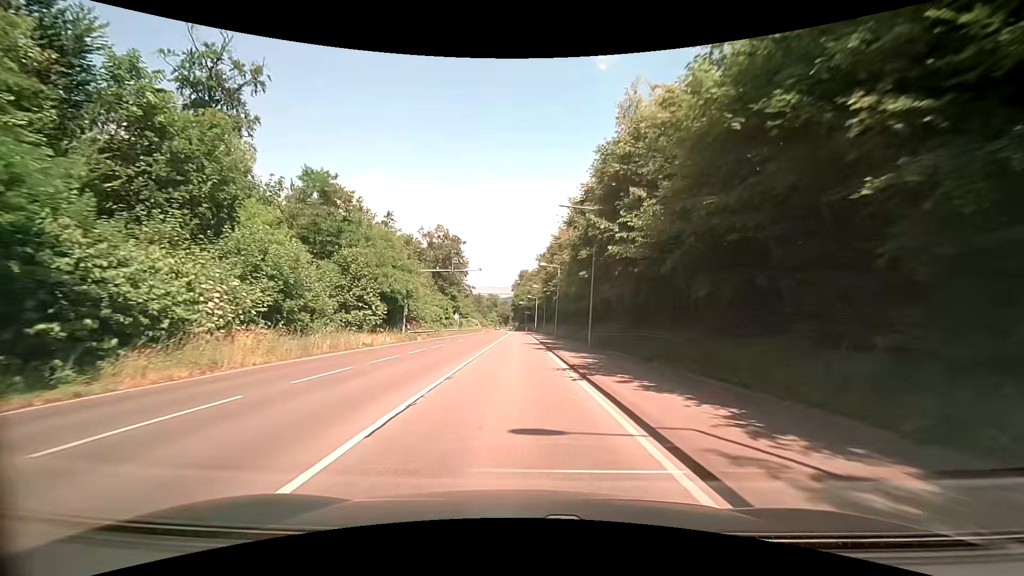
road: secondary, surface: asphalt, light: Day
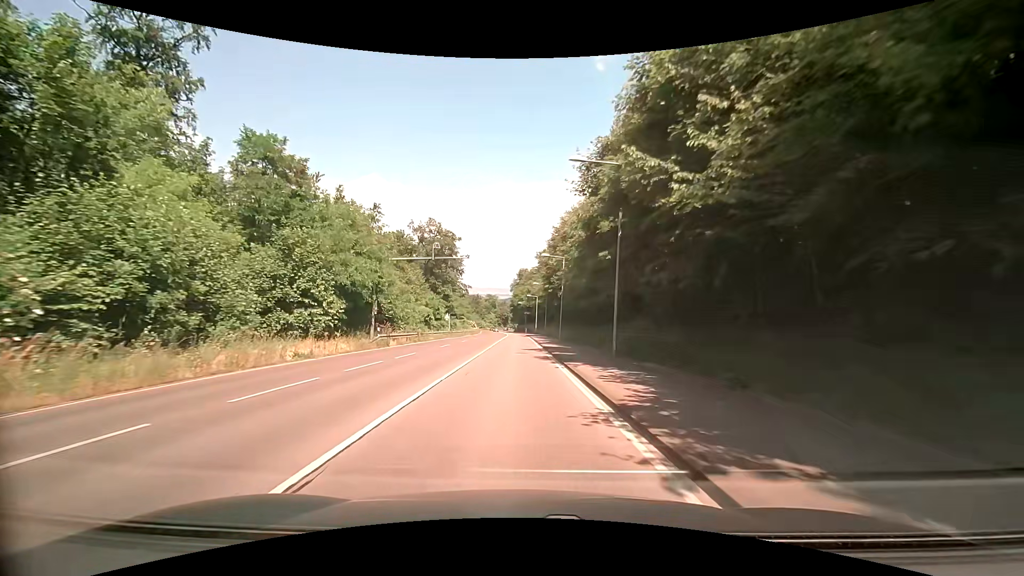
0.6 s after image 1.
(0.0, +8.2) m; 0°
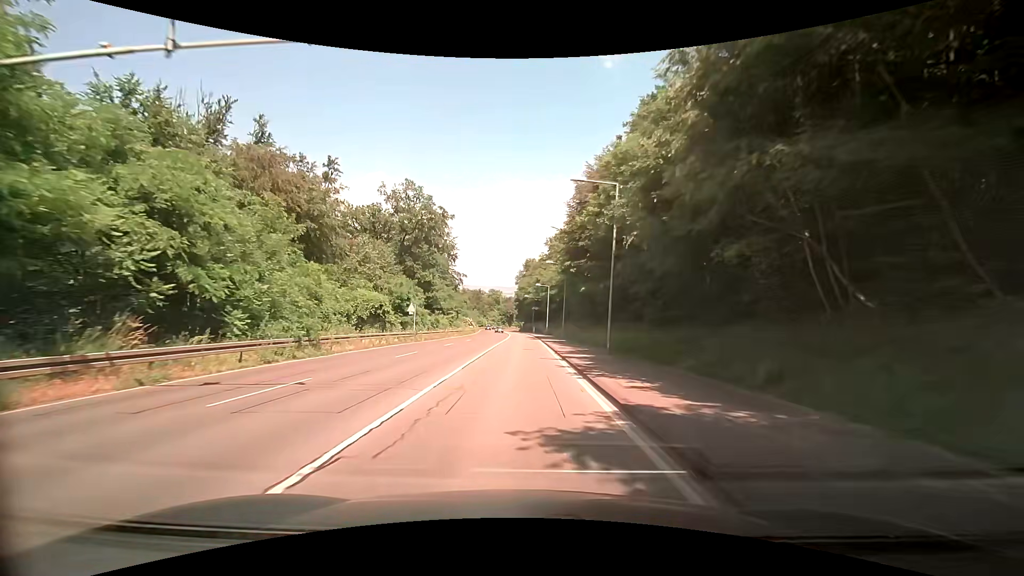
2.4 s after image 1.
(-0.2, +24.9) m; 0°
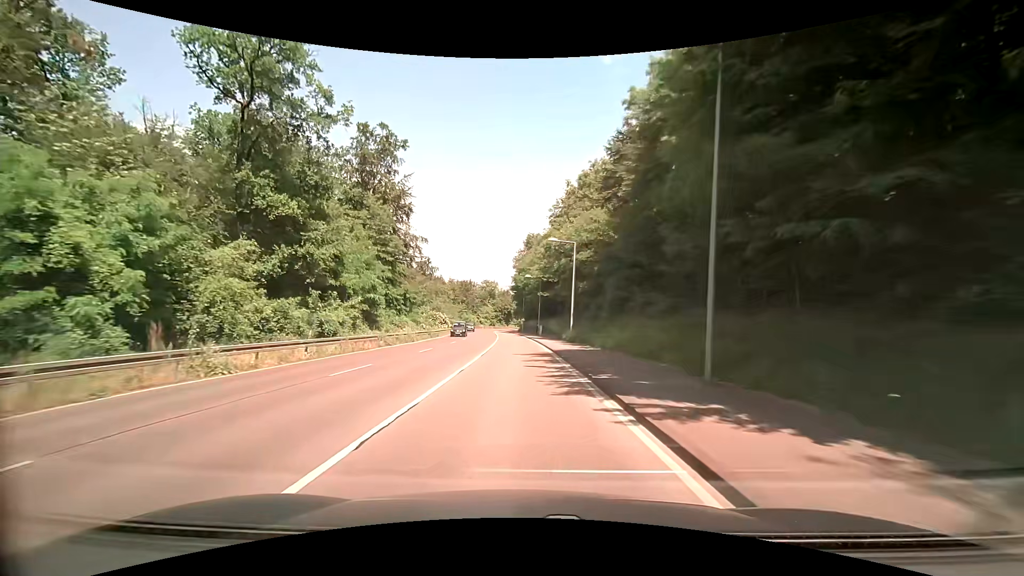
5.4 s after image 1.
(-0.1, +43.2) m; 0°
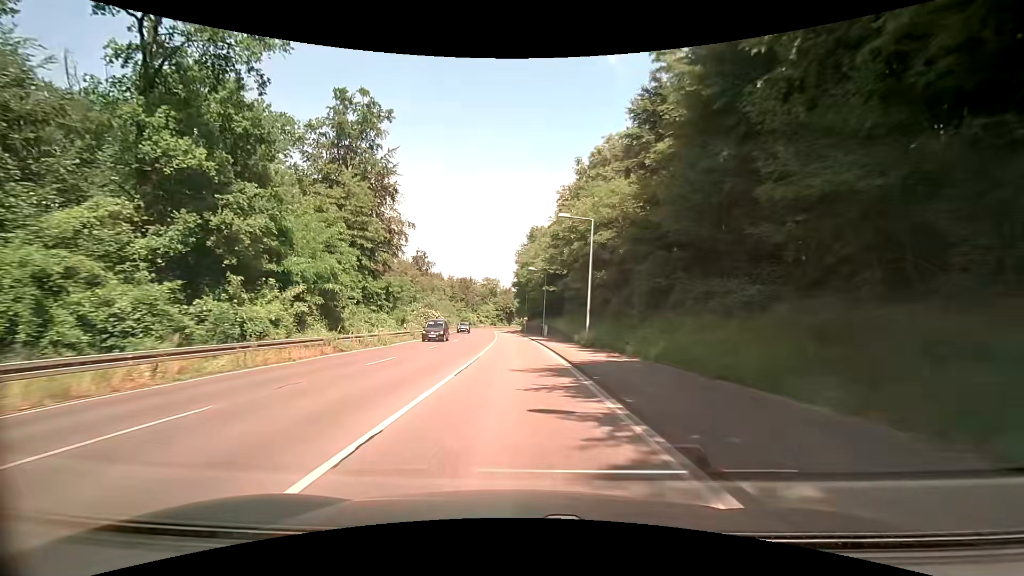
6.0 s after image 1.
(0.0, +8.9) m; 0°
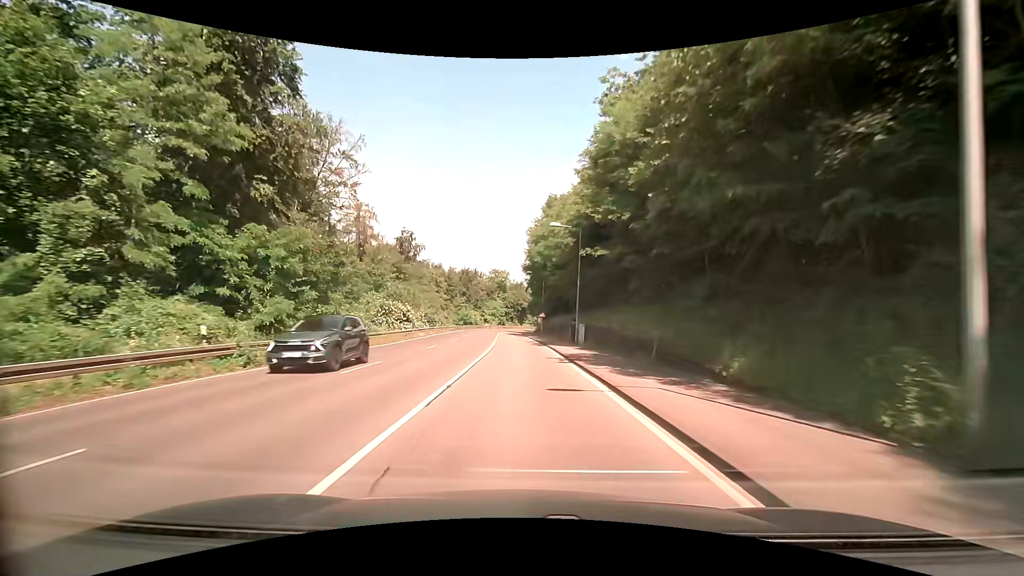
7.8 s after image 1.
(-0.4, +26.8) m; -2°
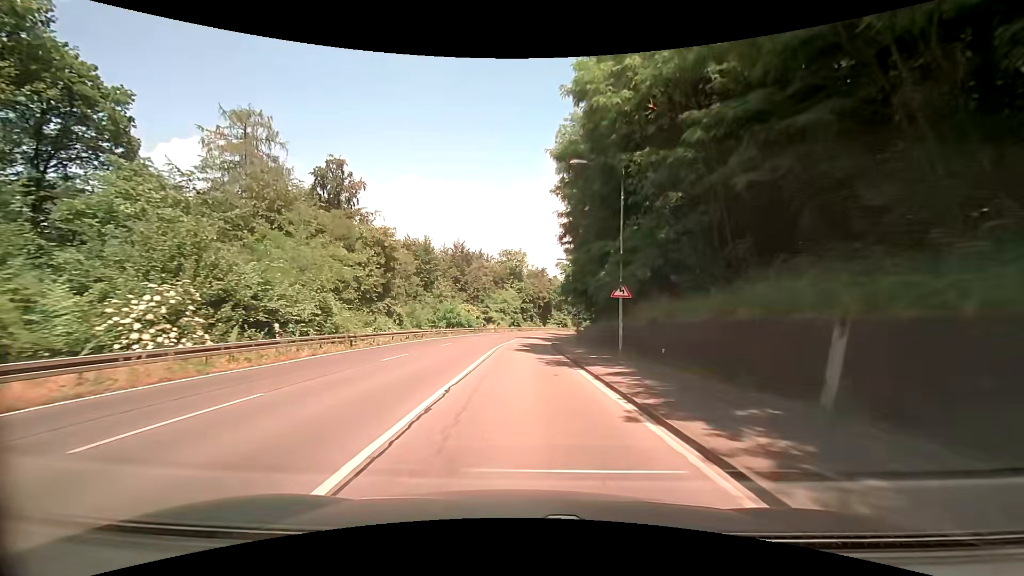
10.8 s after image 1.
(-0.8, +44.5) m; -2°
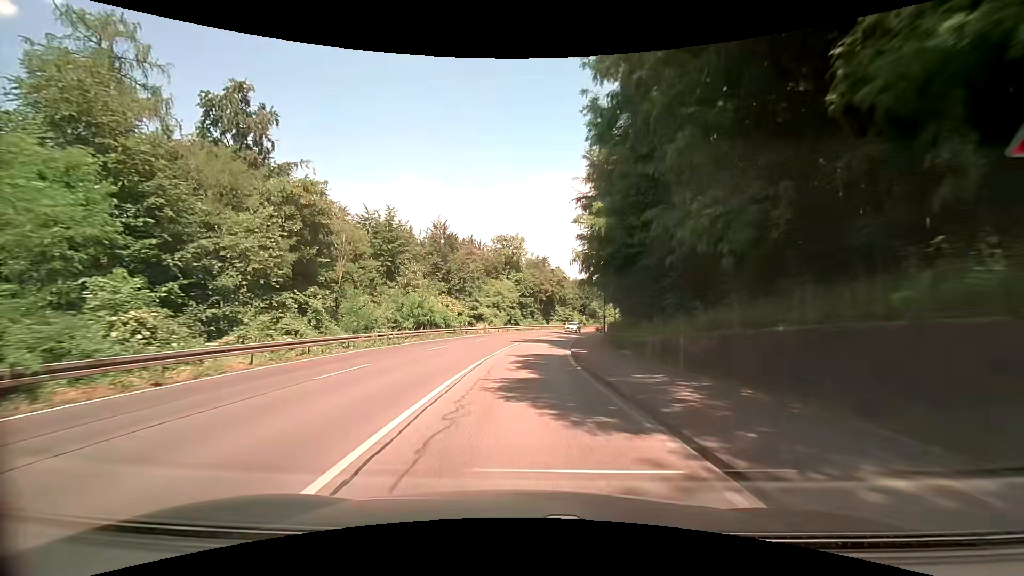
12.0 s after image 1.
(-0.1, +17.5) m; 0°
(0, +10) (0, +20) (+1, +30) (+2, +40) (+3, +50) (+5, +60) (+8, +69) (+11, +79) (+14, +88) (+17, +98) m
